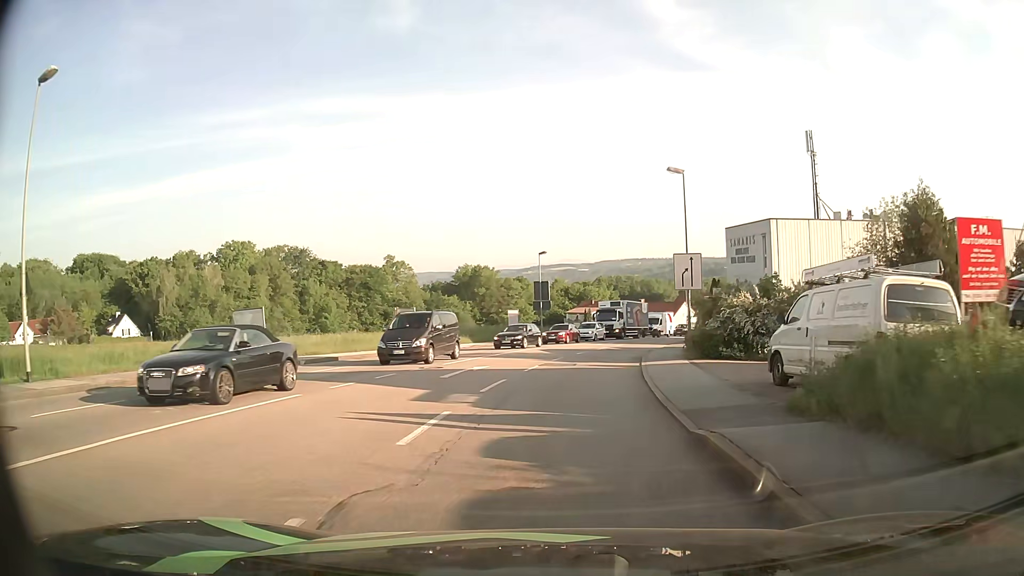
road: tertiary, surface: asphalt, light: Day
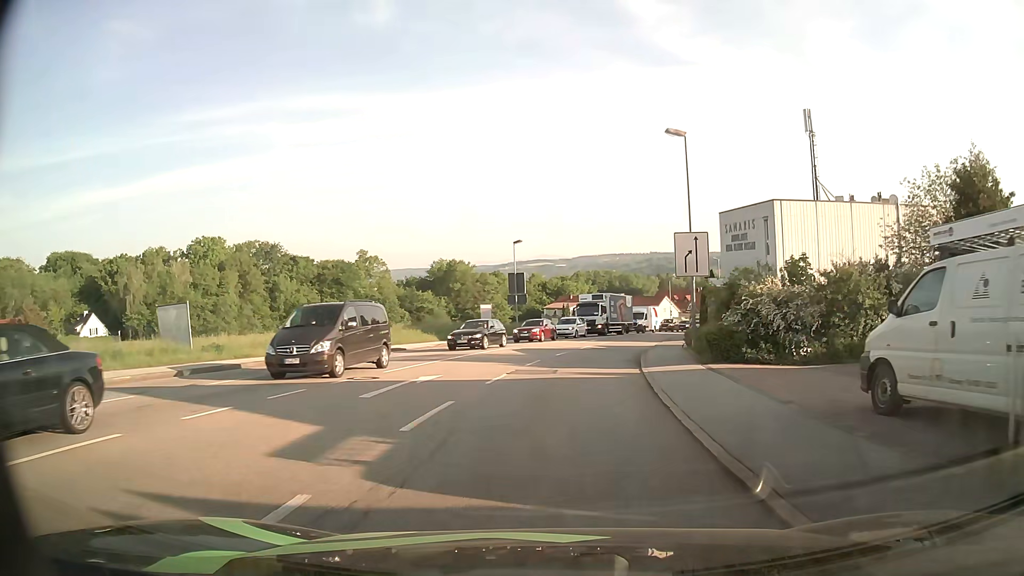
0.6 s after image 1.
(+0.1, +5.5) m; +2°
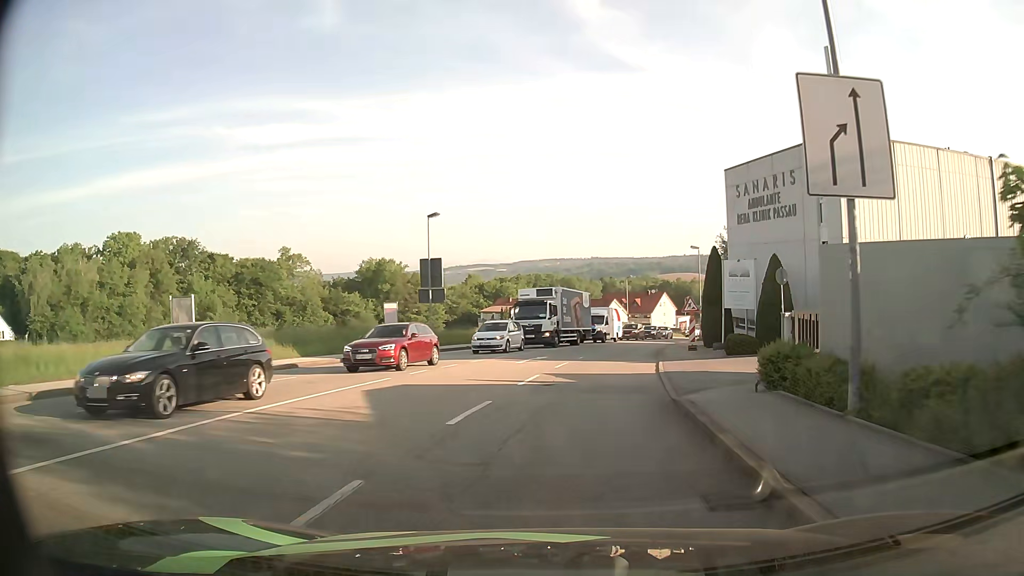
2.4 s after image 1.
(+0.5, +16.9) m; +5°
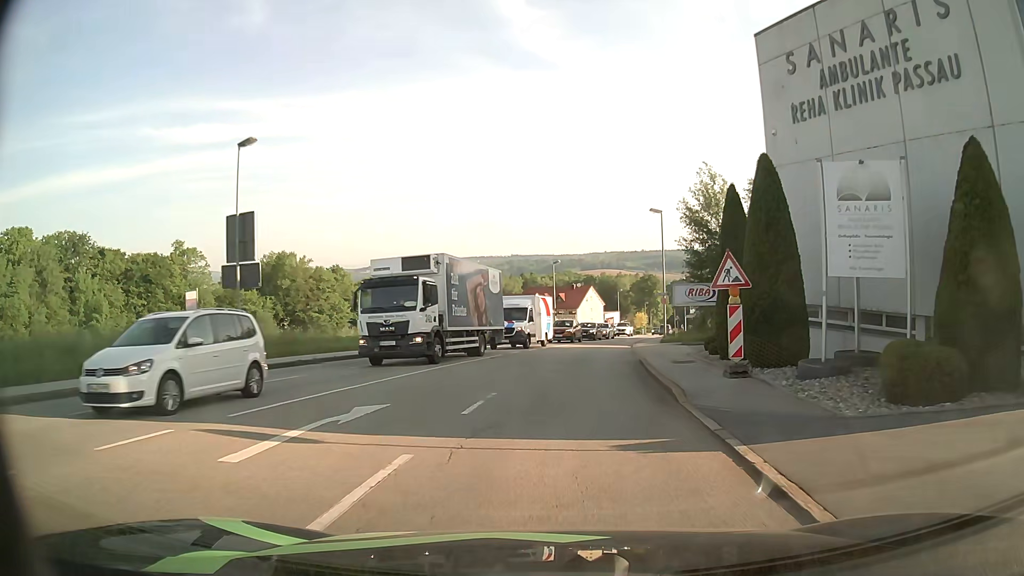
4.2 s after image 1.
(+1.1, +17.6) m; +7°
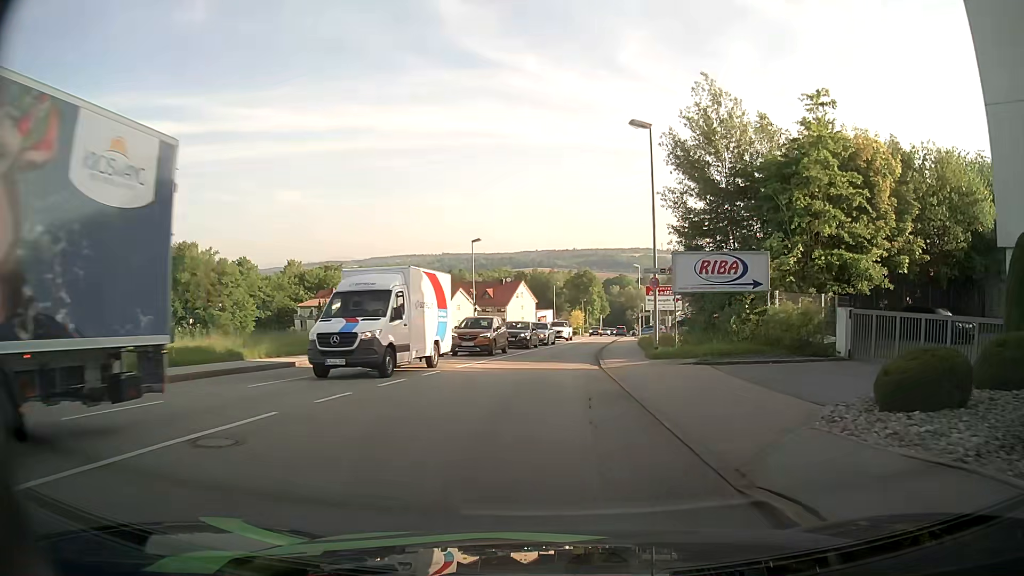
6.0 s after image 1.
(+0.8, +18.3) m; +6°
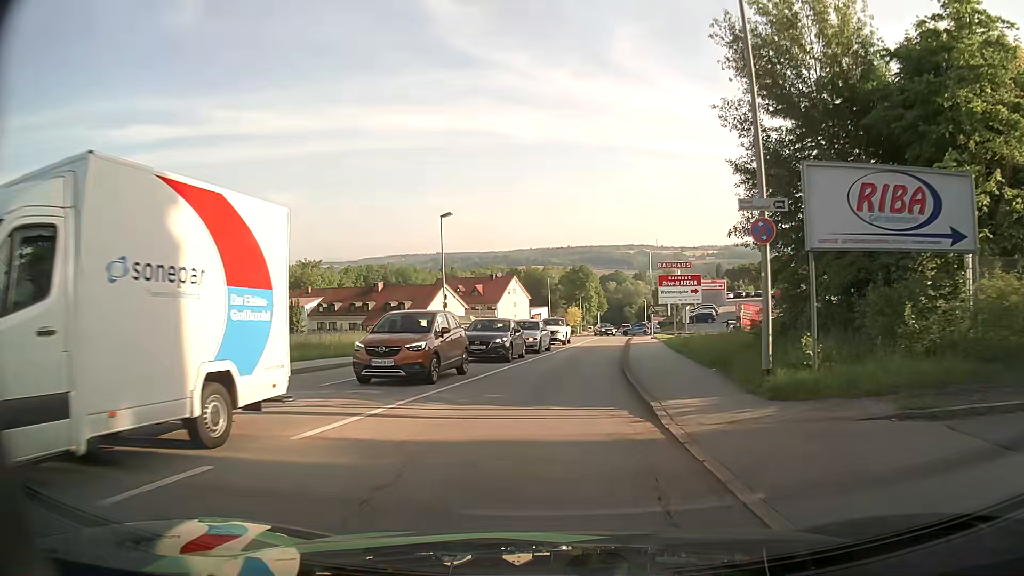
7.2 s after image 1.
(+0.1, +12.5) m; +1°
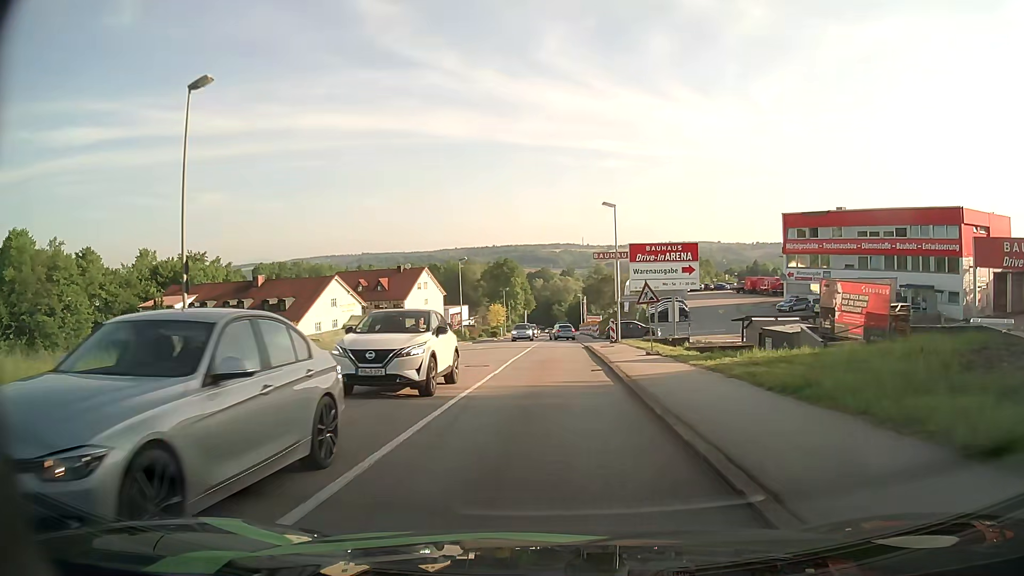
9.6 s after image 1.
(+1.3, +24.5) m; +7°
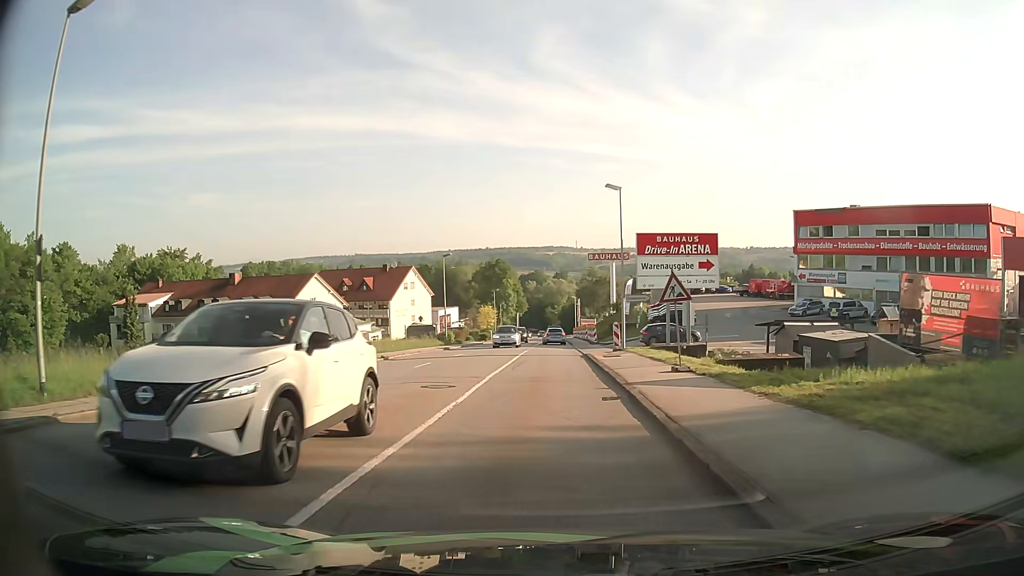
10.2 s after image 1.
(0.0, +6.0) m; 0°
(0, +10) (0, +20) (0, +30) (0, +40) (+1, +50) (+1, +60) (+1, +70) (+1, +80) (+1, +90) (+1, +100) m
